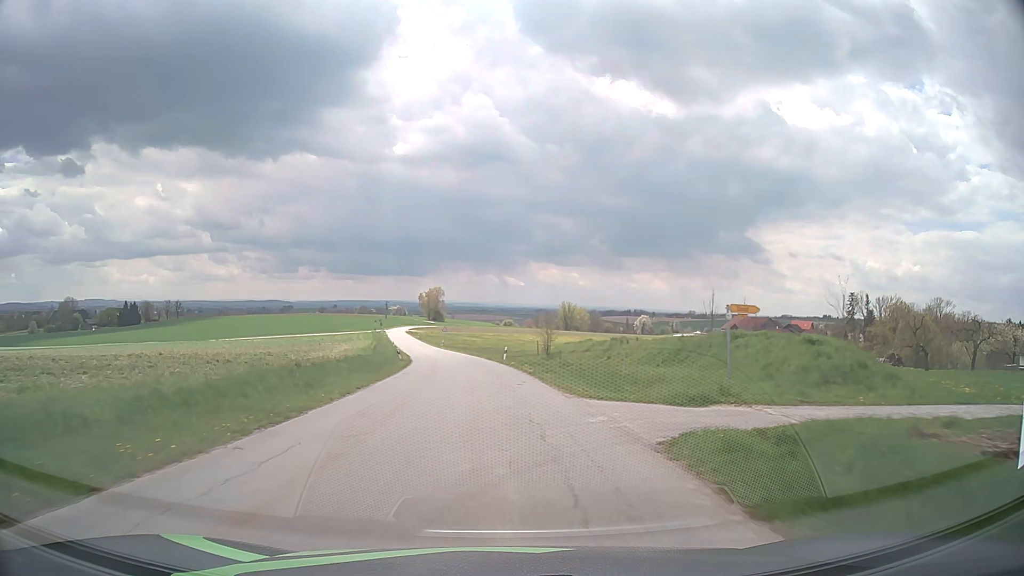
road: tertiary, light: Day
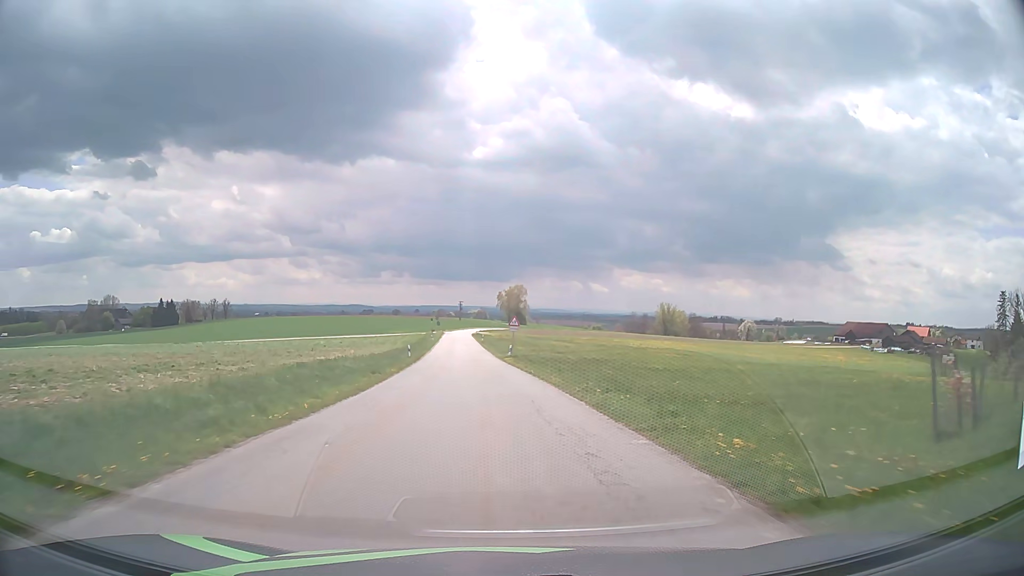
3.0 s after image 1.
(-3.3, +48.9) m; -7°
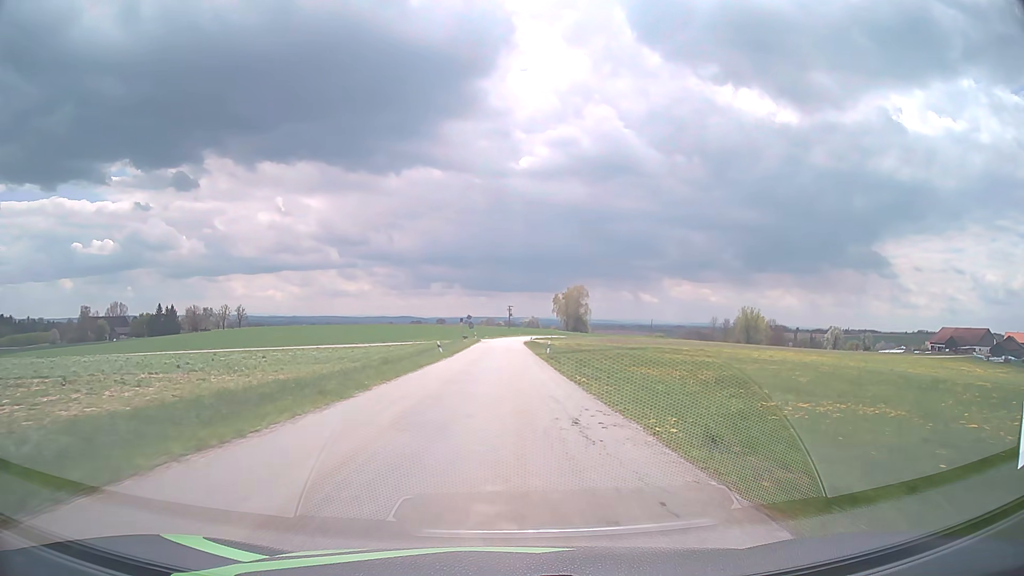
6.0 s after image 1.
(-2.8, +52.2) m; -4°
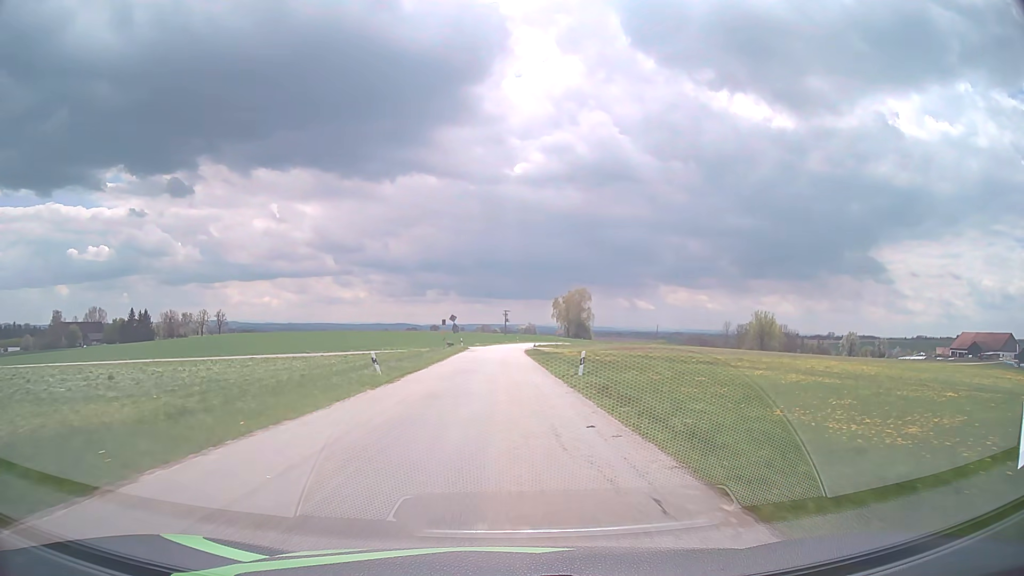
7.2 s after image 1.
(0.0, +21.4) m; 0°
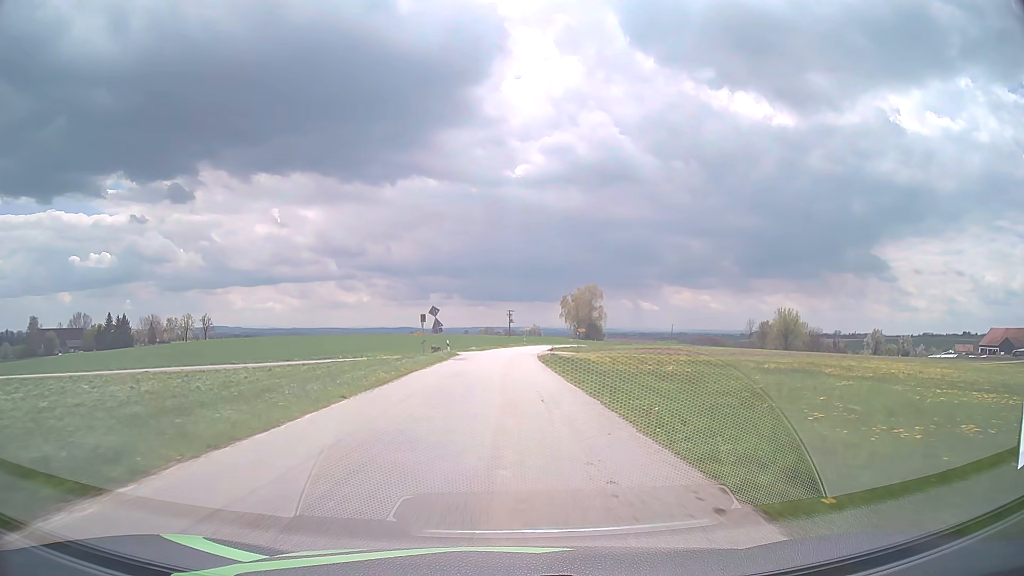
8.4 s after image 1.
(-0.1, +21.1) m; 0°
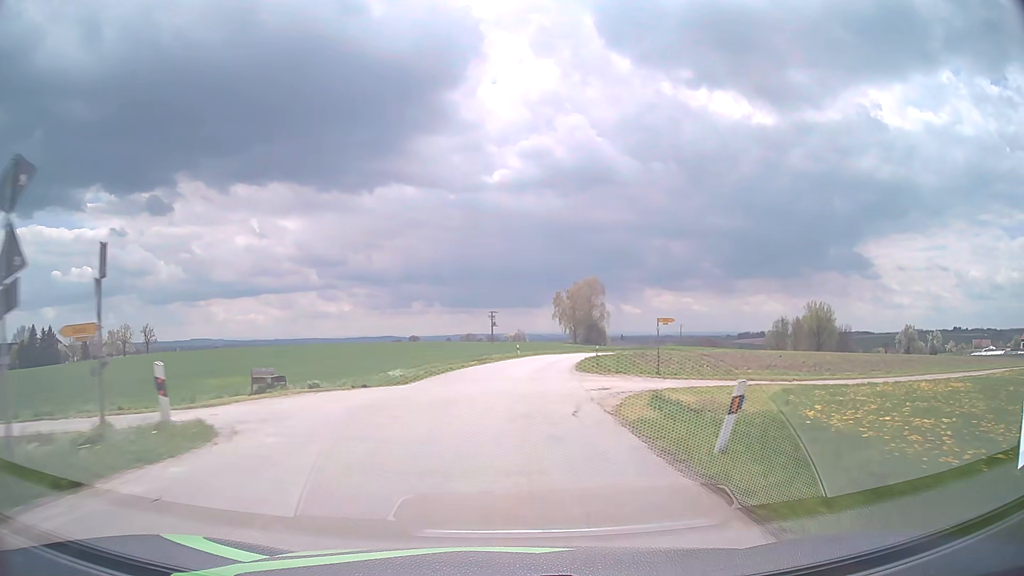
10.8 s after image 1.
(+0.2, +41.3) m; +1°
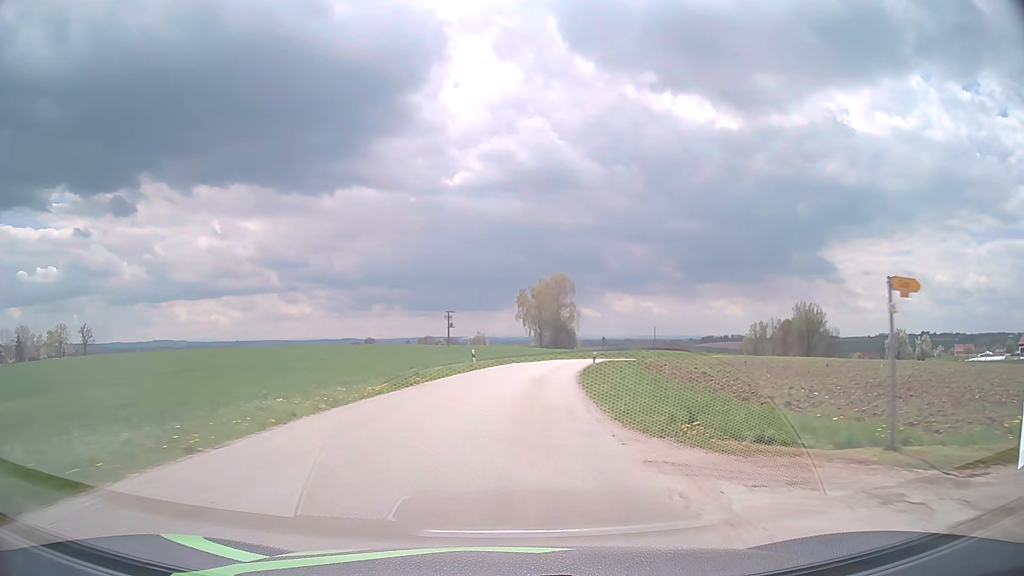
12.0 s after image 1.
(+0.5, +20.3) m; +3°
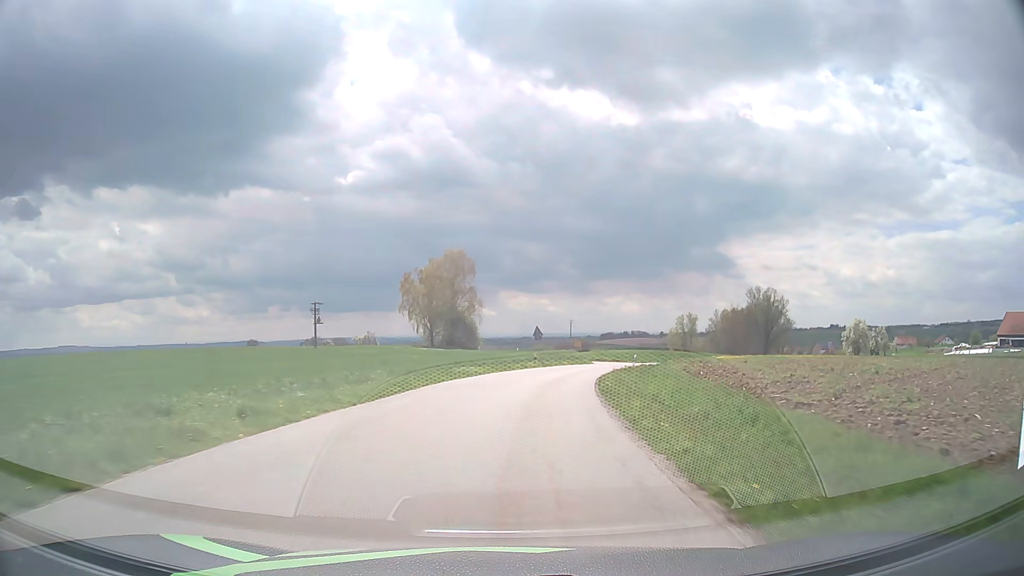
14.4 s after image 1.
(+2.9, +40.2) m; +9°
(0, +10) (+1, +20) (+2, +30) (+4, +40) (+7, +49) (+10, +59) (+14, +68) (+18, +77) (+23, +86) (+28, +94) m
